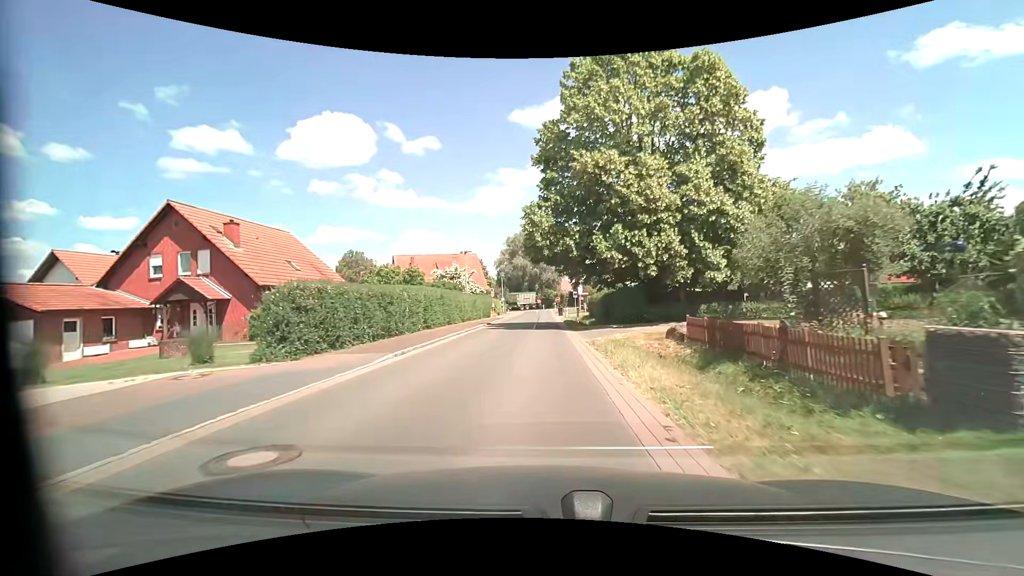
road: tertiary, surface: asphalt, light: Day
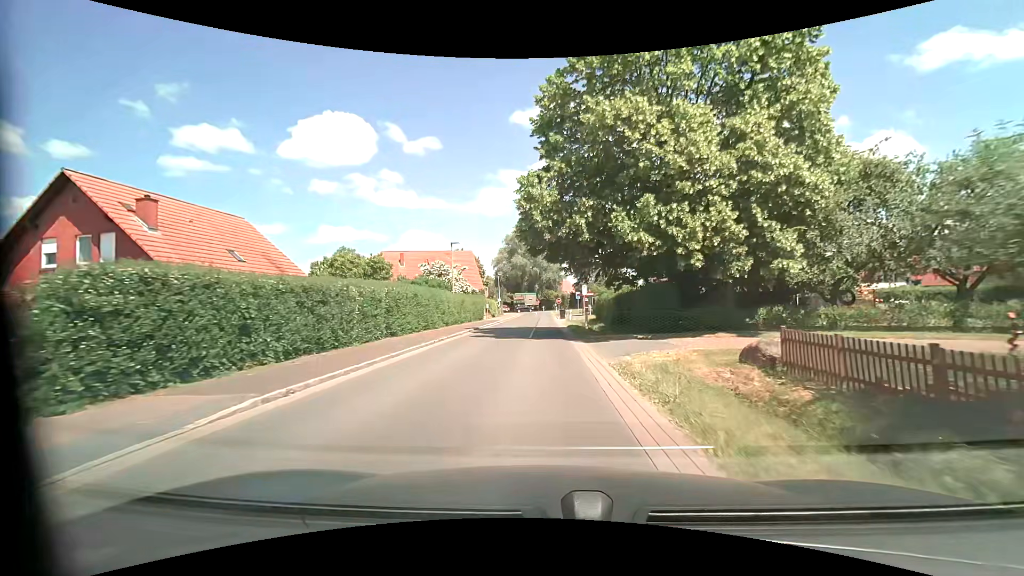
(0.0, +6.5) m; 0°
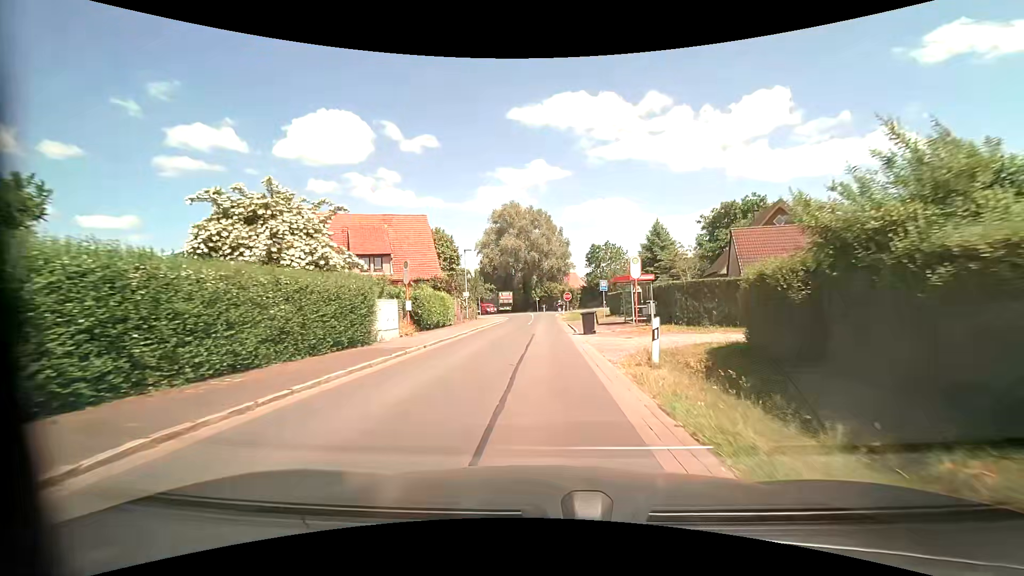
(-0.1, +32.4) m; -1°
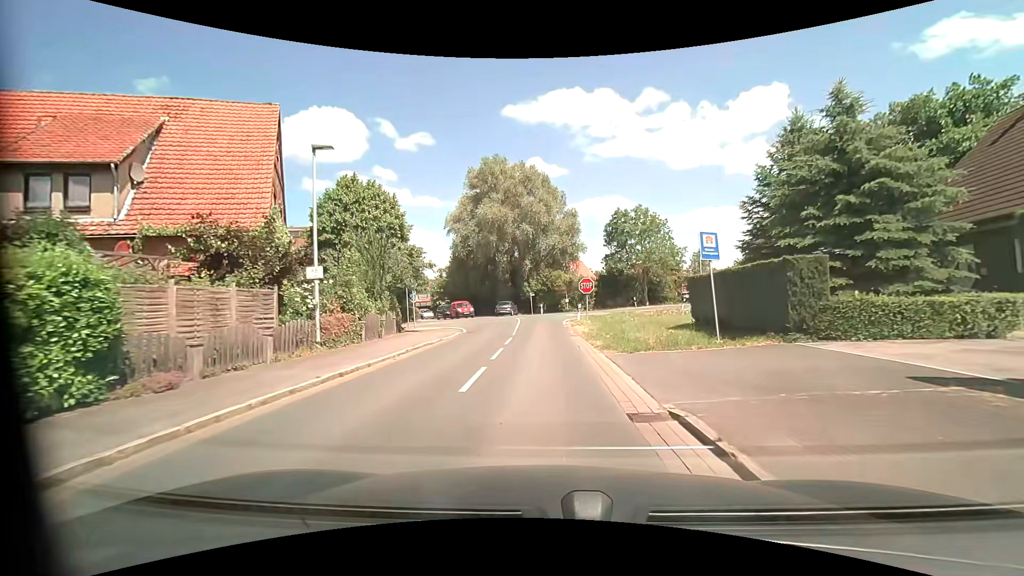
(+0.3, +28.1) m; 0°
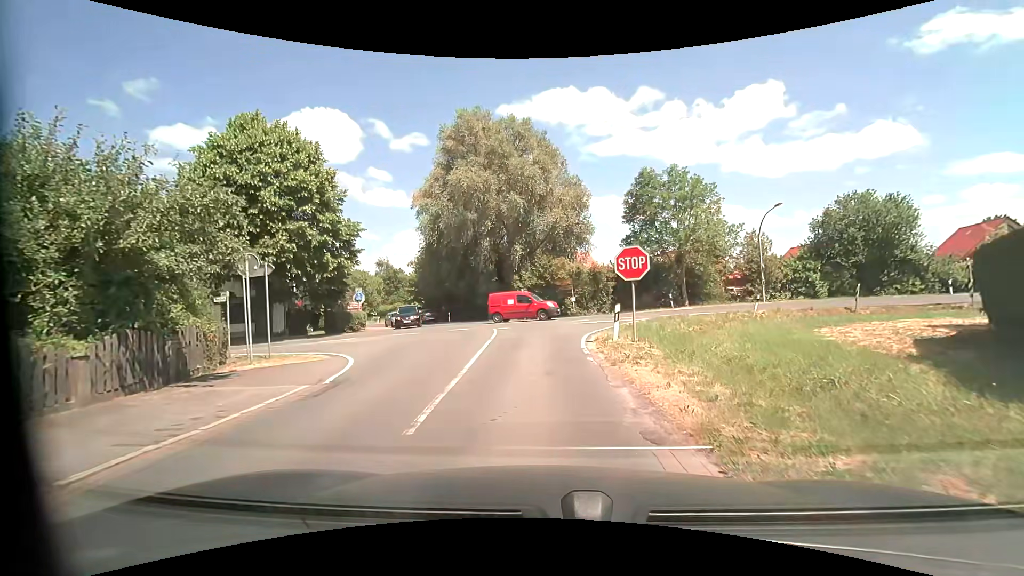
(+0.1, +15.7) m; +1°
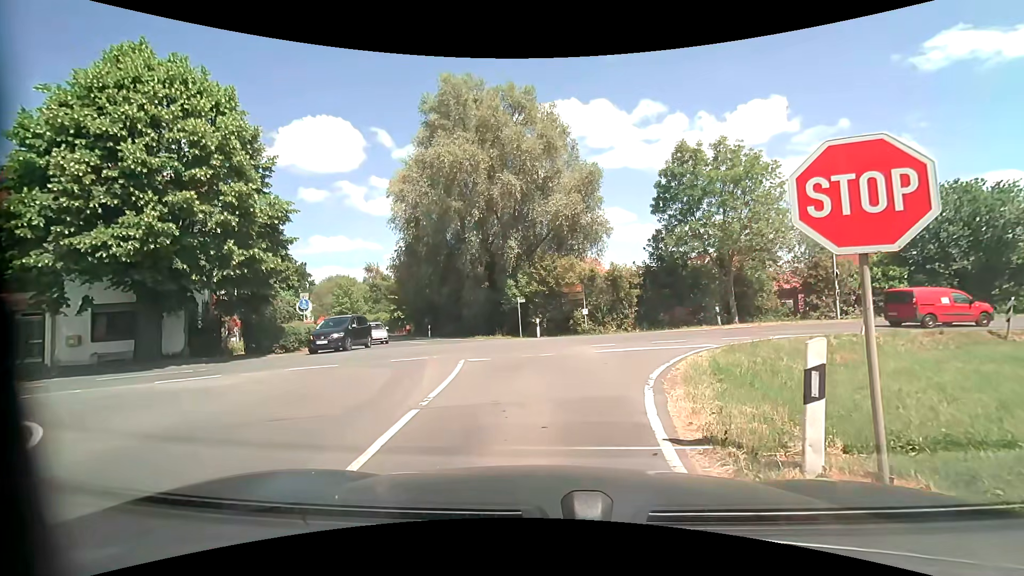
(0.0, +9.3) m; -1°
